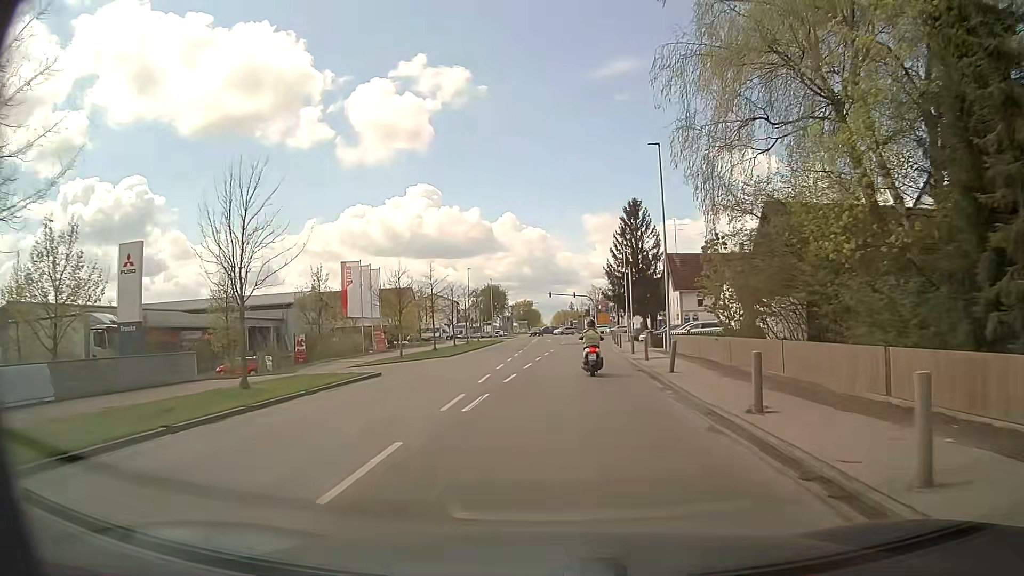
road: secondary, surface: asphalt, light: Day
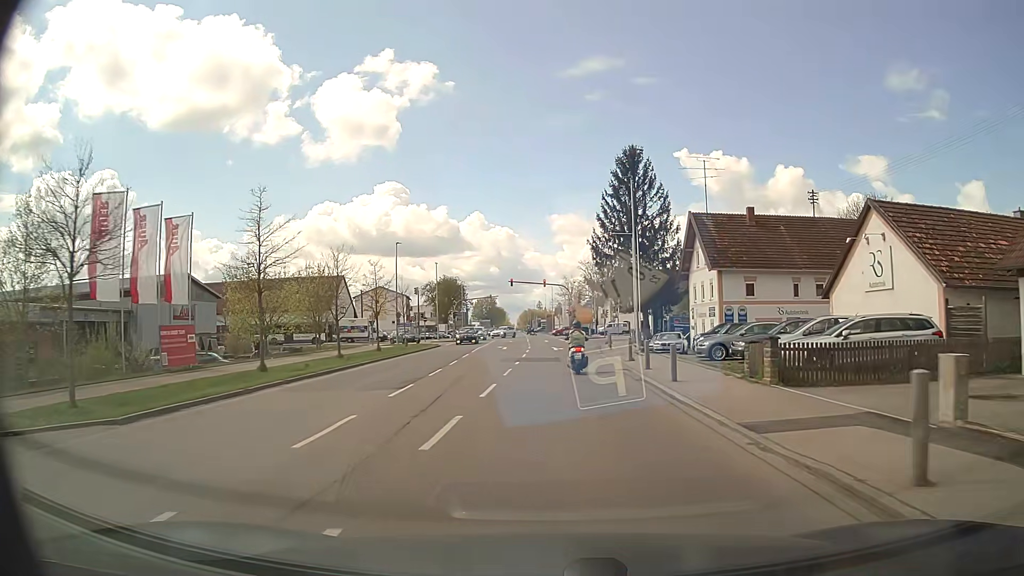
(+0.7, +27.6) m; +3°
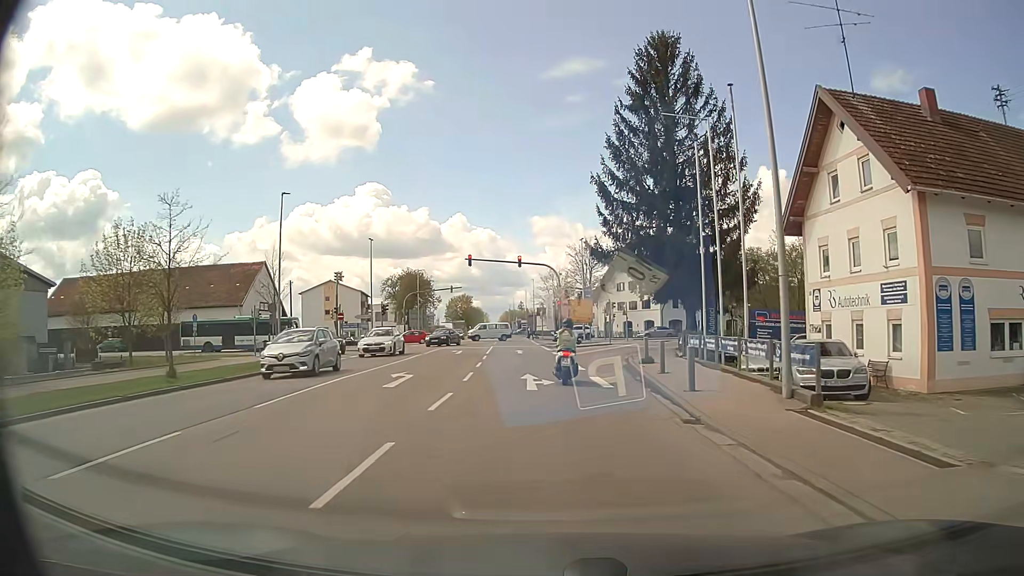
(+0.3, +26.5) m; +1°
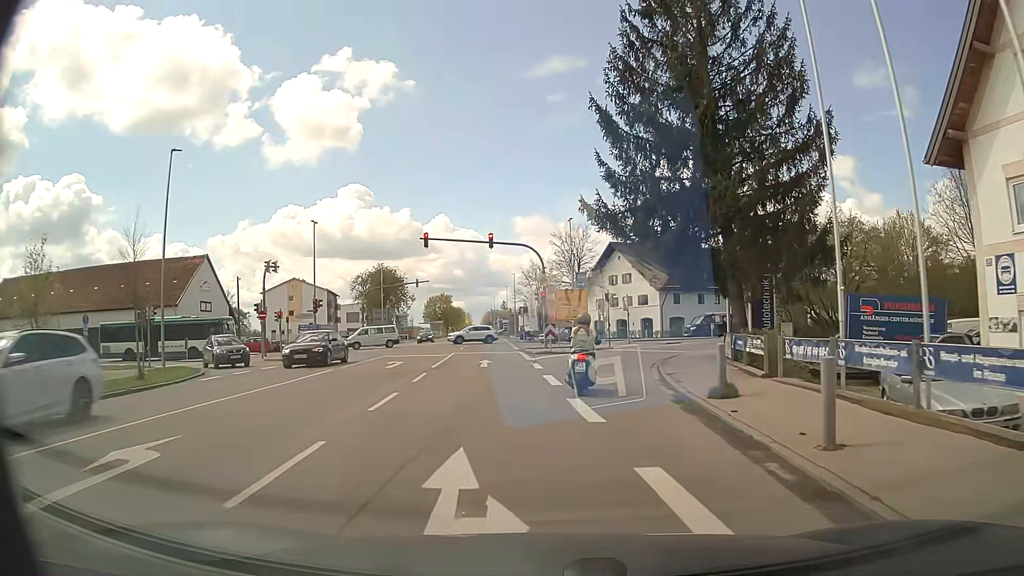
(+0.1, +12.1) m; +1°
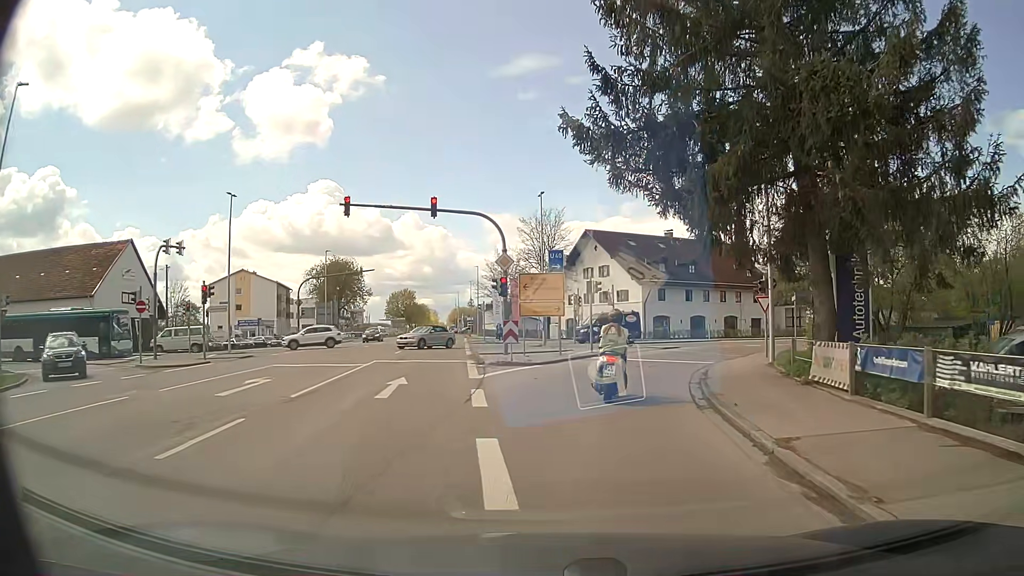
(+0.1, +10.3) m; +2°
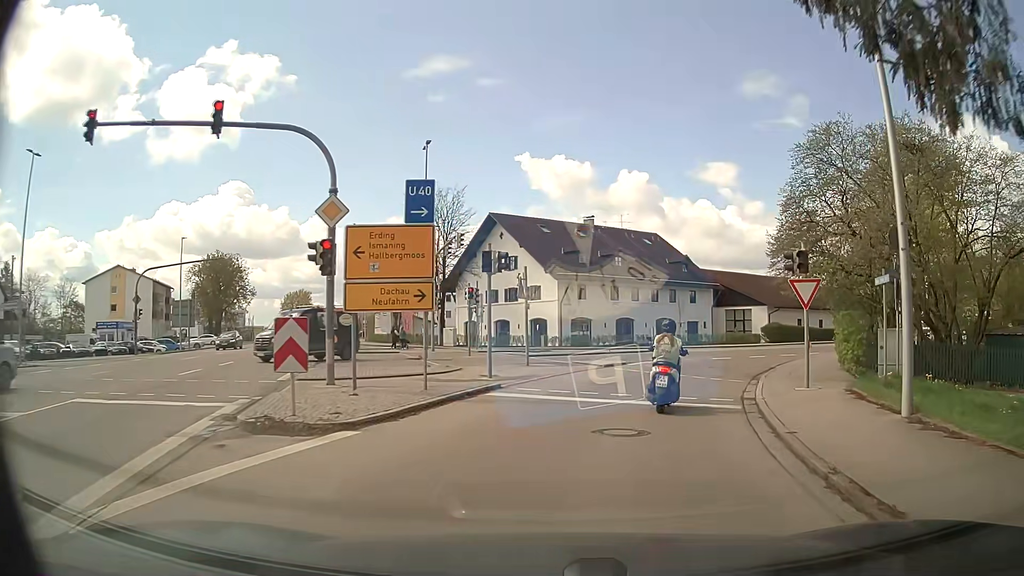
(+0.8, +13.4) m; +8°
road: secondary_link
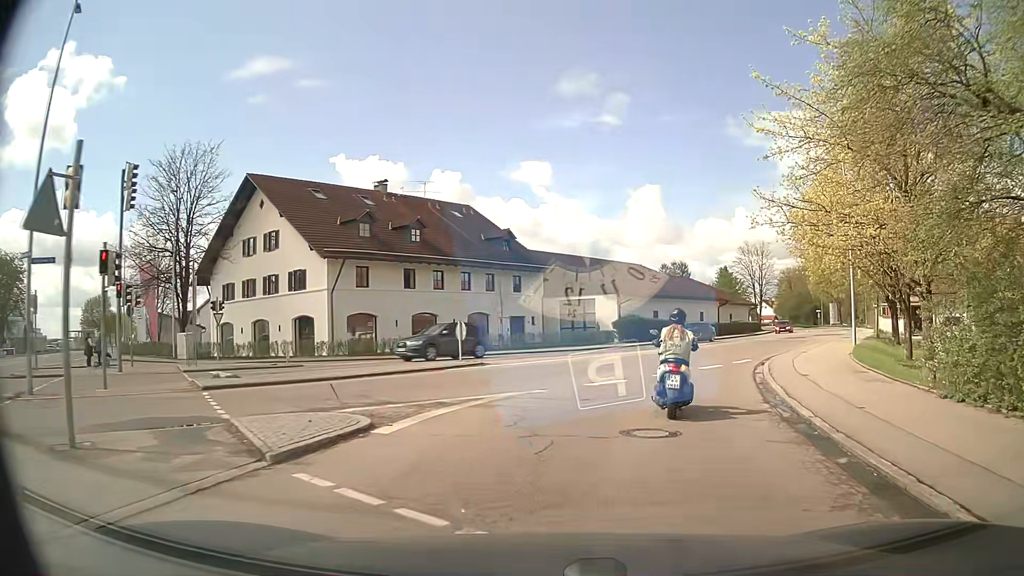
(+2.4, +17.0) m; +16°
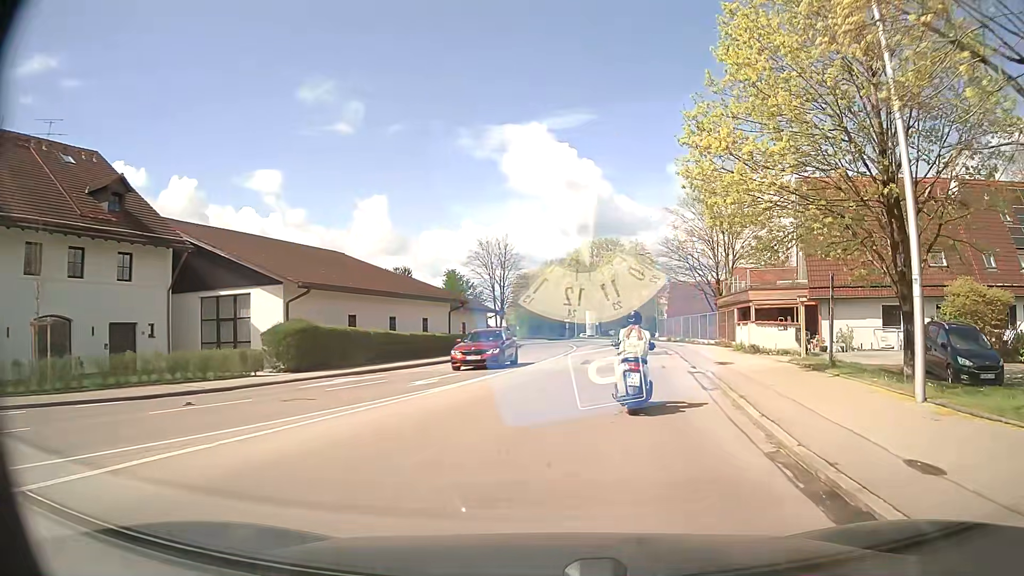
(+4.4, +22.0) m; +24°
(+1, +10) (+2, +20) (+3, +30) (+4, +40) (+5, +50) (+5, +60) (+4, +70) (+3, +80) (+2, +90) (0, +99) m
